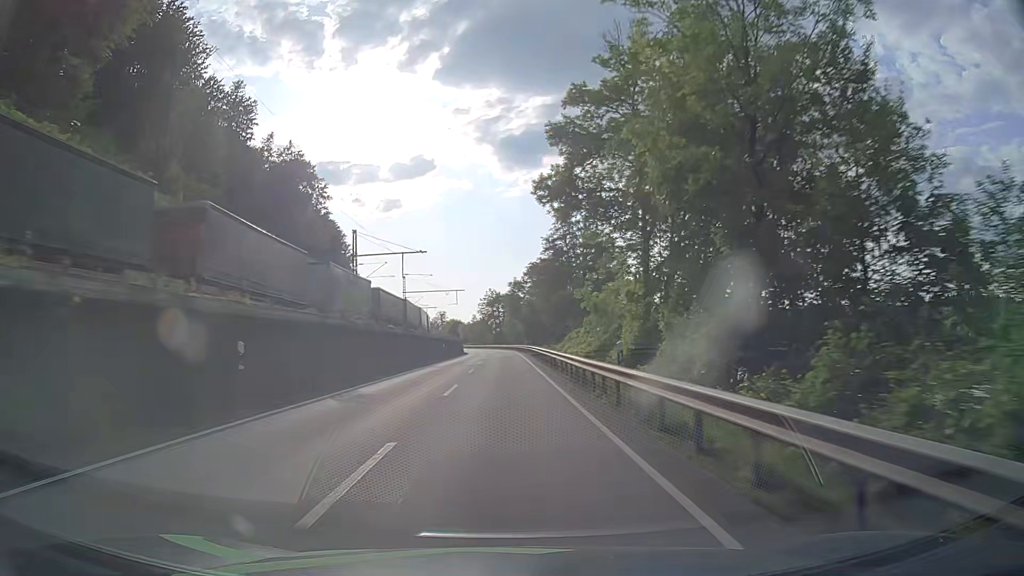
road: primary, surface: asphalt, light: Day
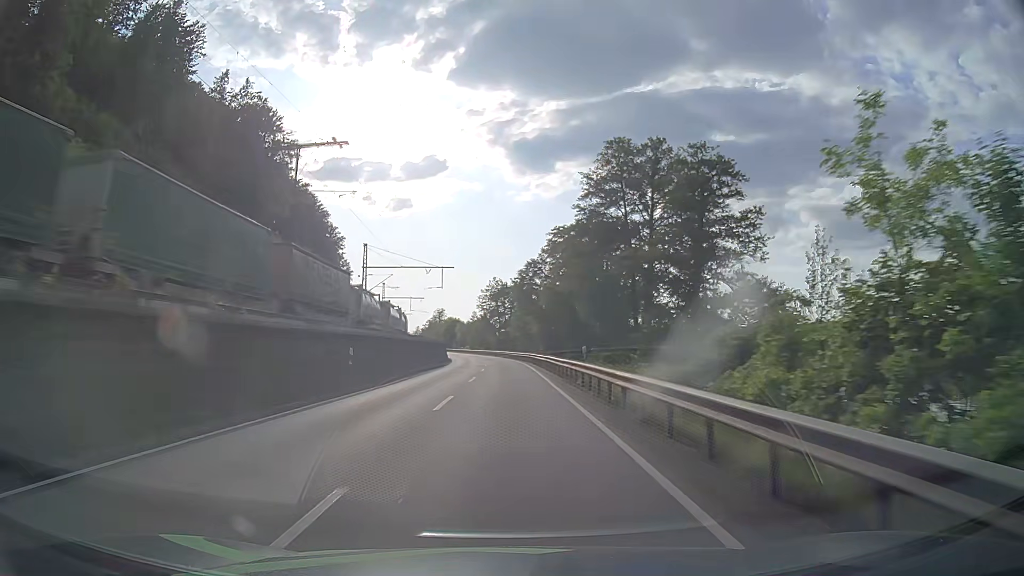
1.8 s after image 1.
(-0.2, +38.4) m; -1°
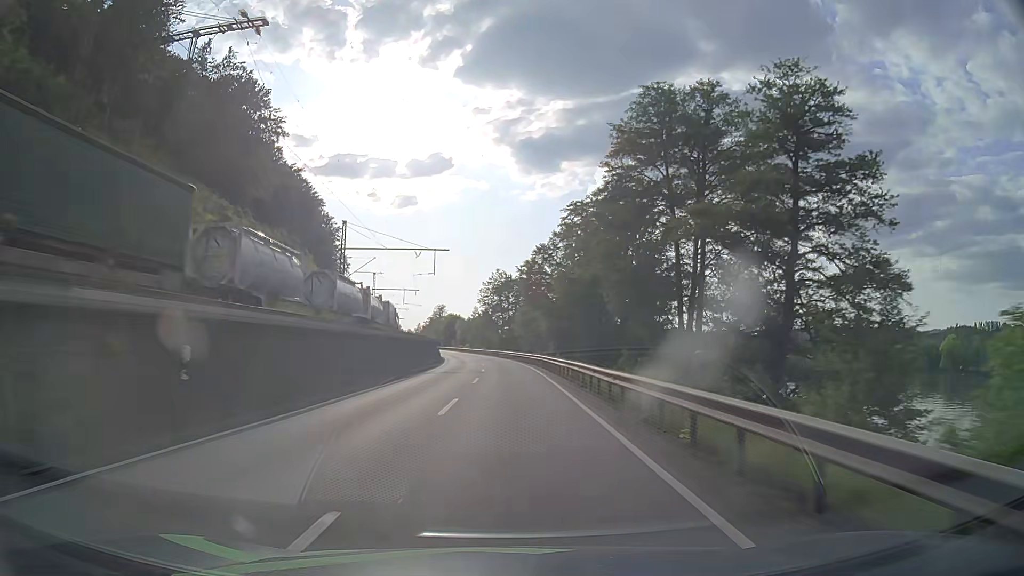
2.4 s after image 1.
(-0.1, +12.8) m; 0°
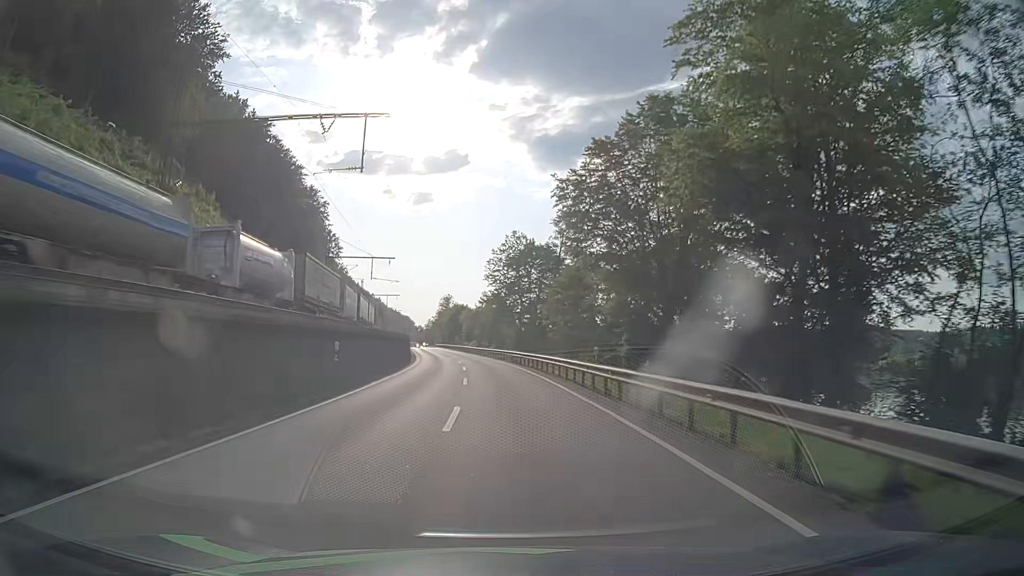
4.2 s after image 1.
(-0.3, +38.6) m; -1°
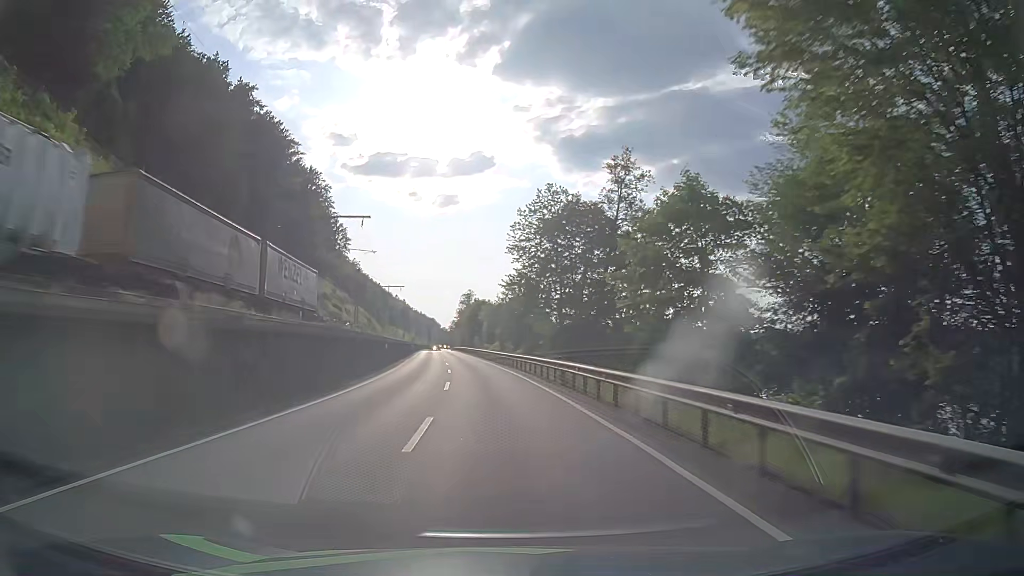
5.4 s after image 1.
(-0.4, +25.7) m; -2°
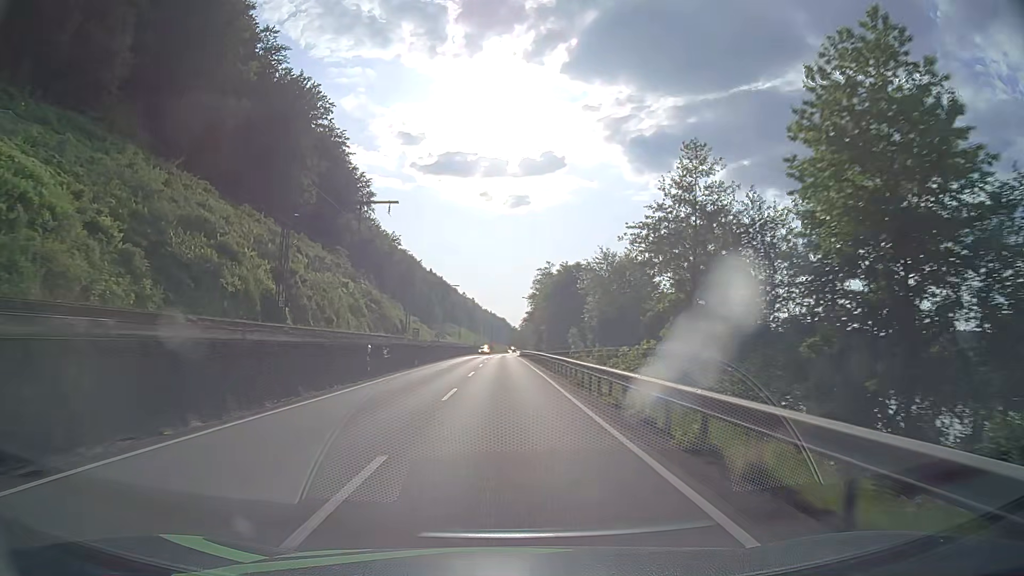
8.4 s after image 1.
(-4.3, +64.1) m; -6°
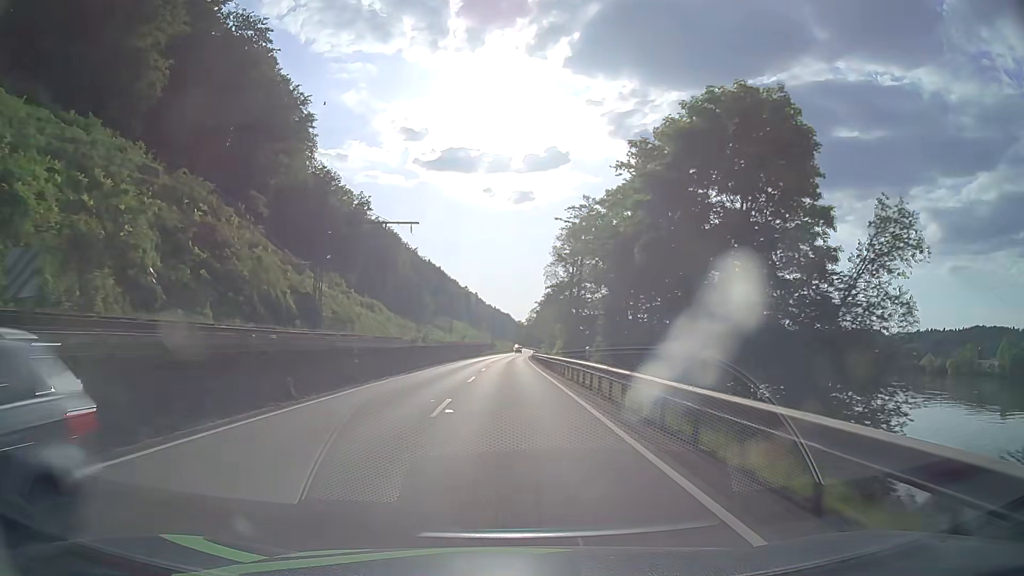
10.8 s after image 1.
(-0.1, +51.5) m; 0°
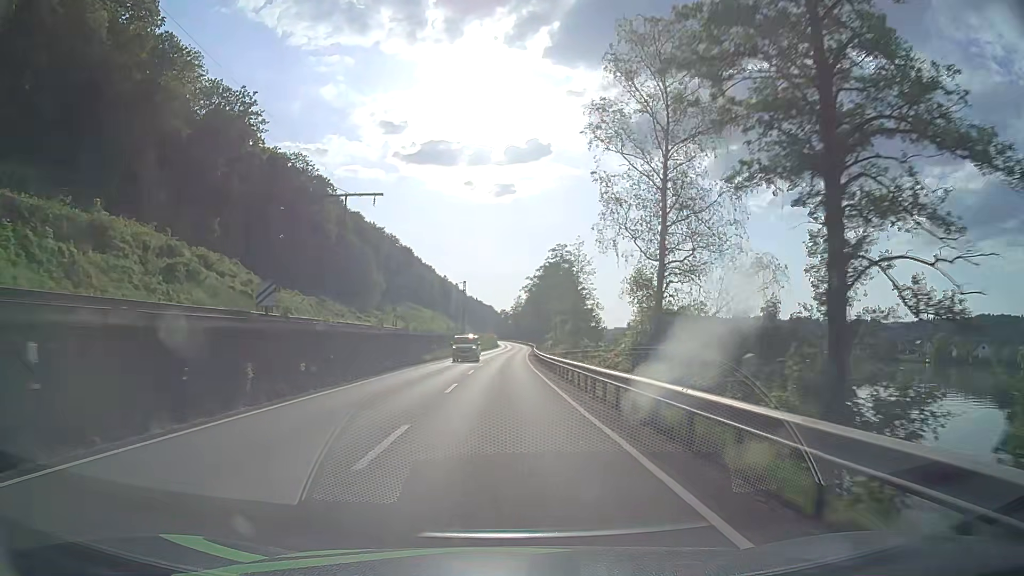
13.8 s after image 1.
(+0.7, +64.6) m; +1°
(0, +10) (0, +20) (0, +30) (0, +40) (0, +50) (0, +60) (0, +70) (+1, +80) (+1, +90) (+2, +100) m
